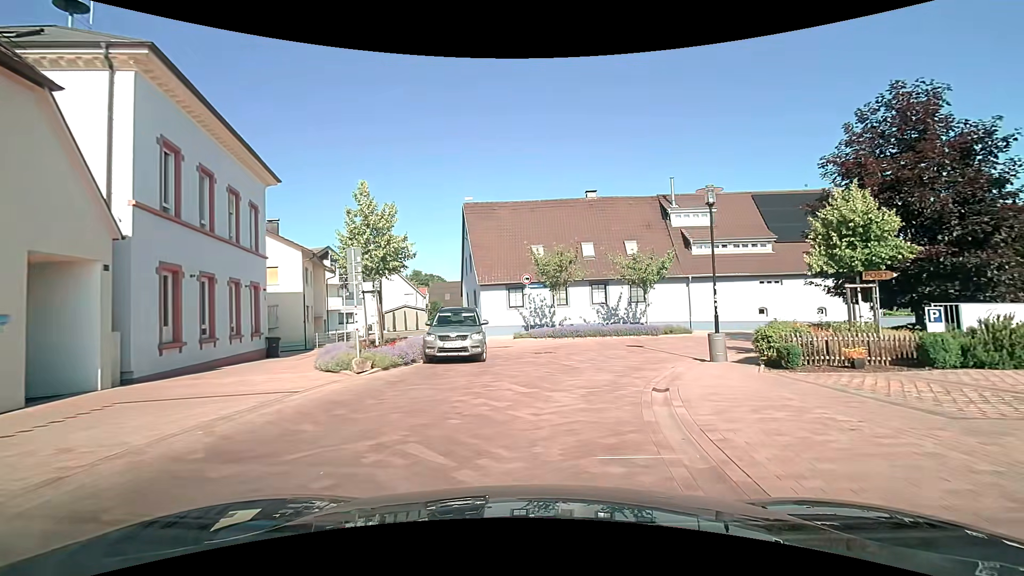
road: tertiary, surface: paving_stones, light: Day
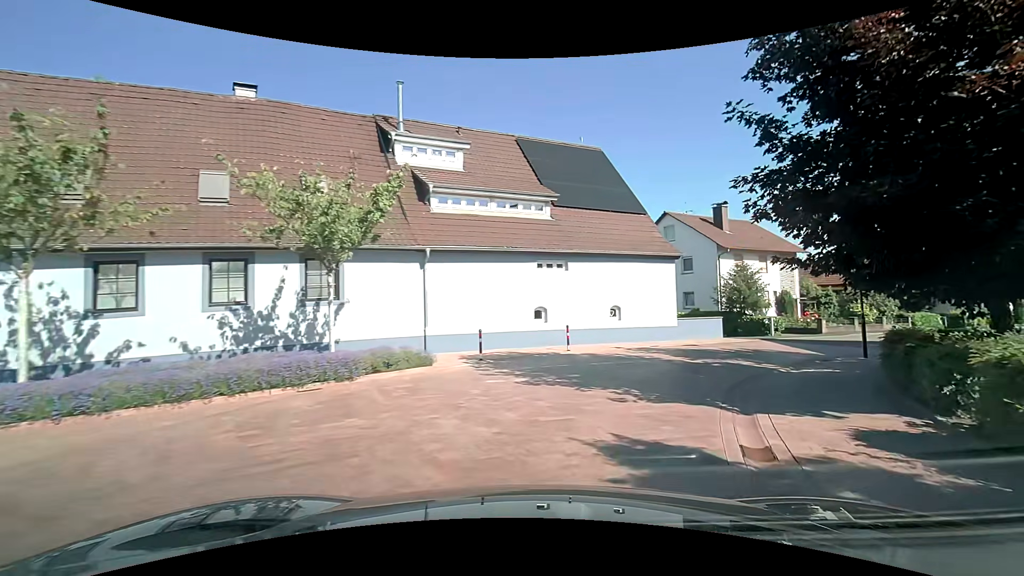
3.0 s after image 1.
(+4.1, +17.5) m; +32°
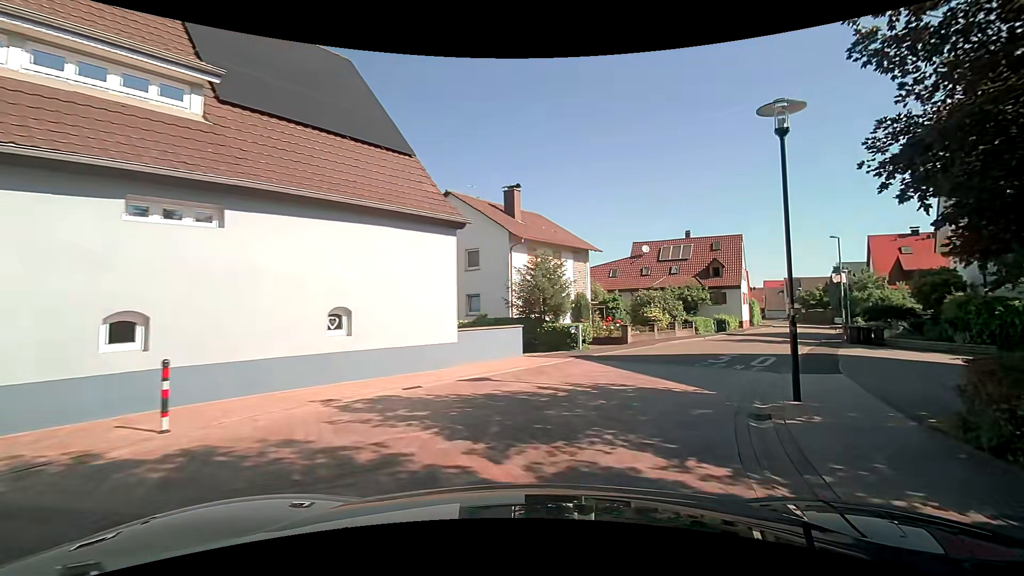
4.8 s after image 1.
(+2.3, +10.6) m; +24°
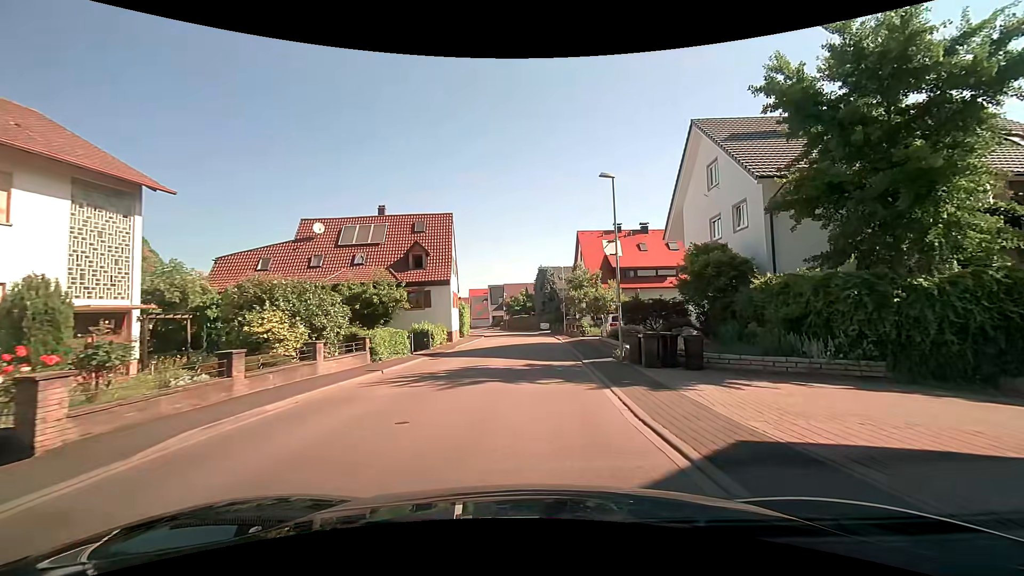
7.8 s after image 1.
(+6.0, +17.2) m; +31°
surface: asphalt
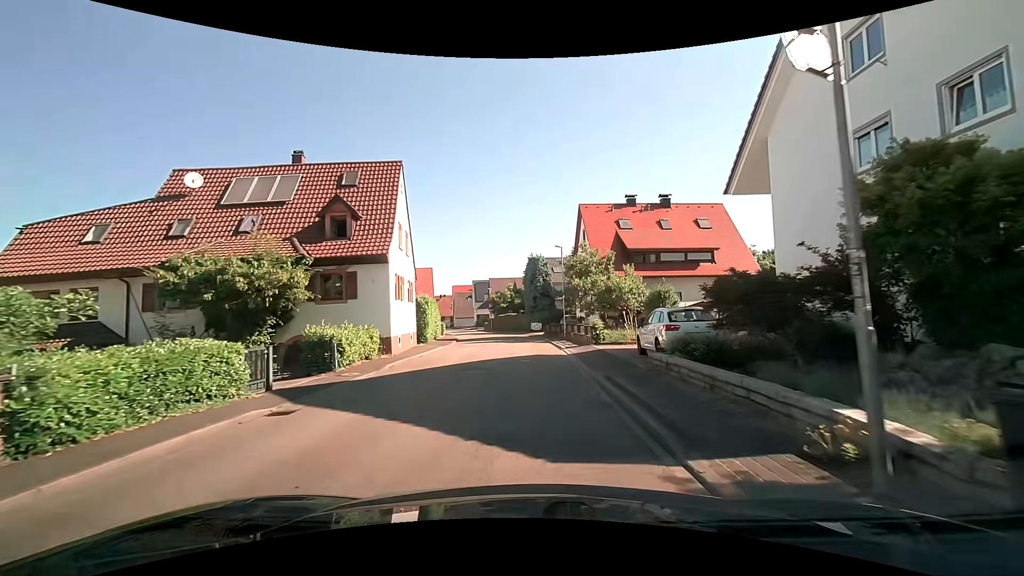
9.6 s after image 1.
(+0.3, +12.0) m; +1°
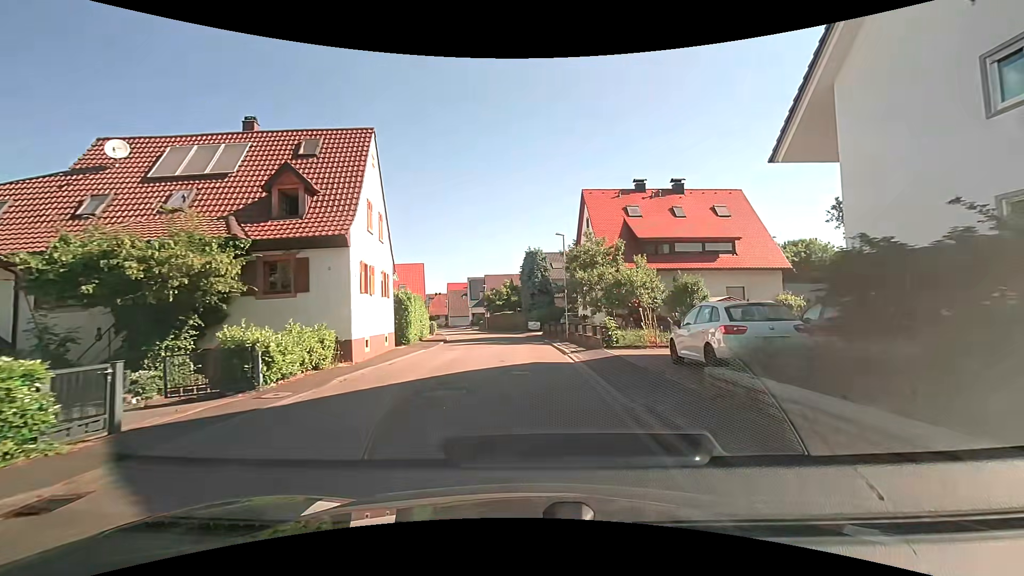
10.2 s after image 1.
(0.0, +4.2) m; +1°
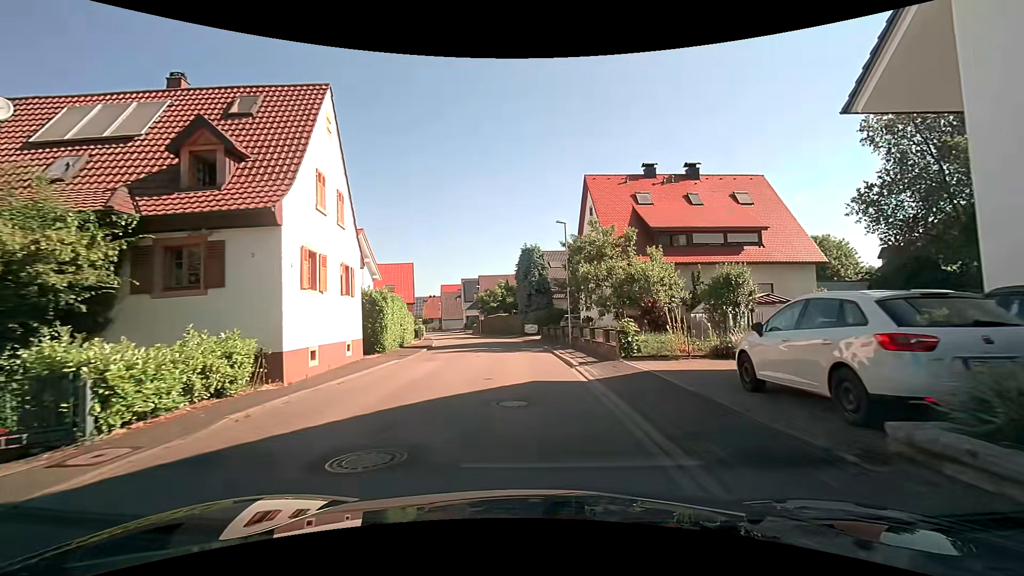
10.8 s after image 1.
(0.0, +4.2) m; +1°
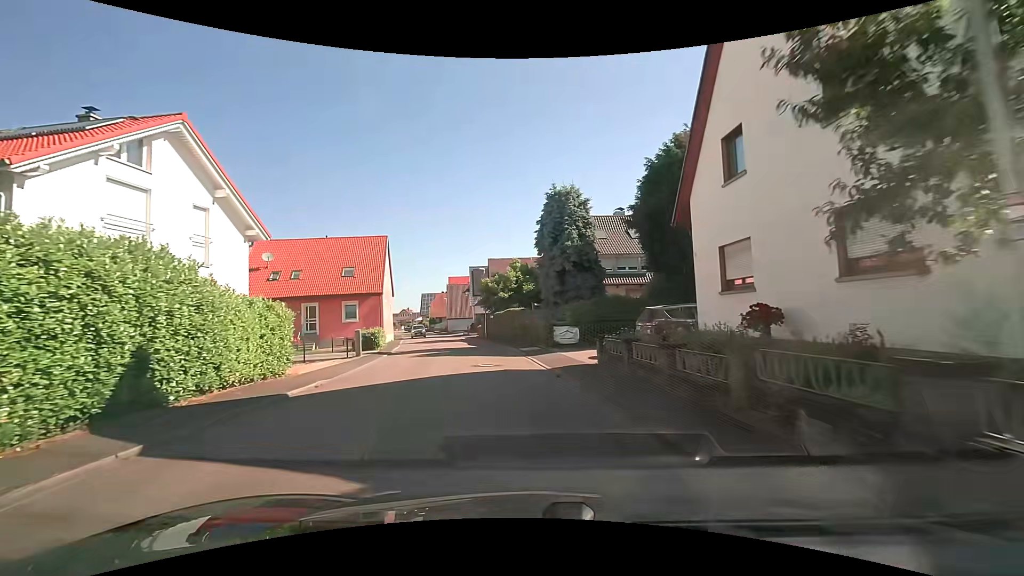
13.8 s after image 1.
(-0.5, +21.5) m; -3°
